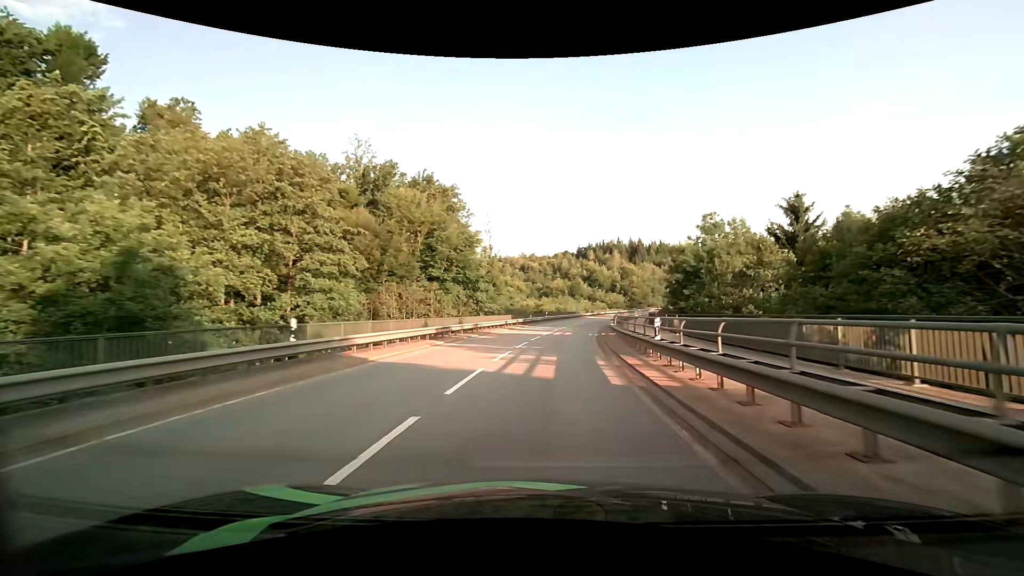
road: secondary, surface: asphalt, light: Day
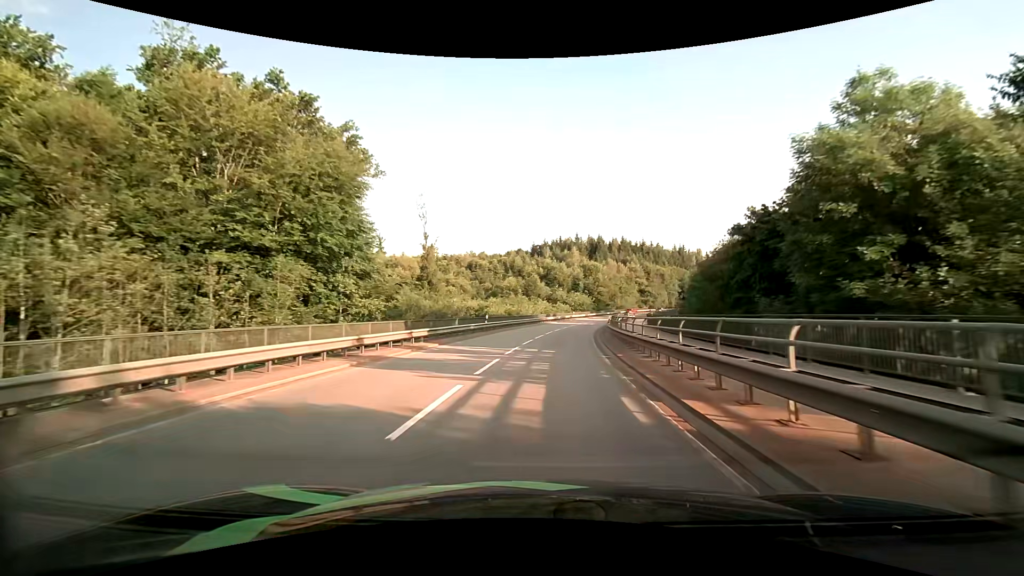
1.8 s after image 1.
(+1.3, +27.0) m; +5°
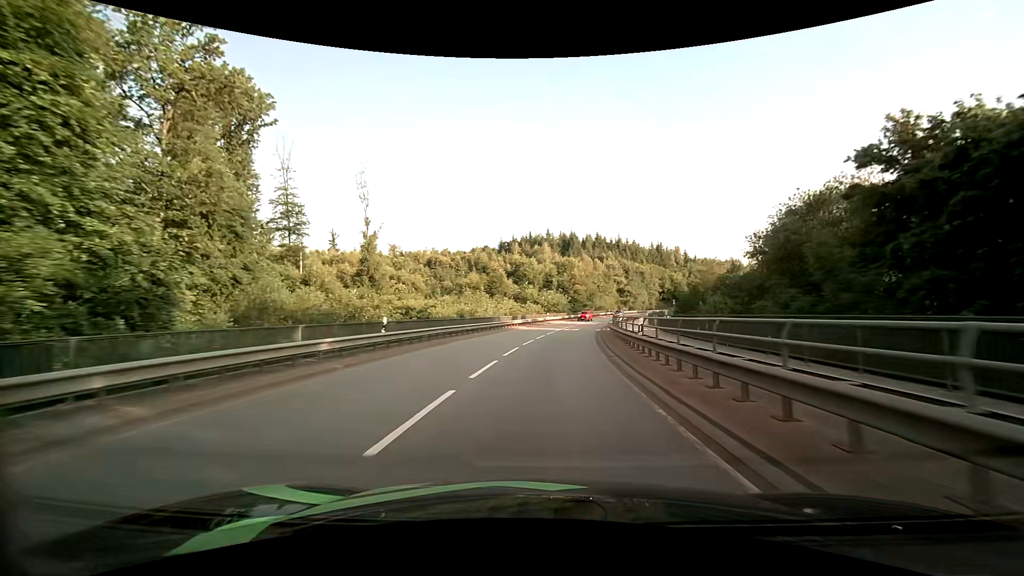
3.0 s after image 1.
(+0.6, +18.8) m; +4°
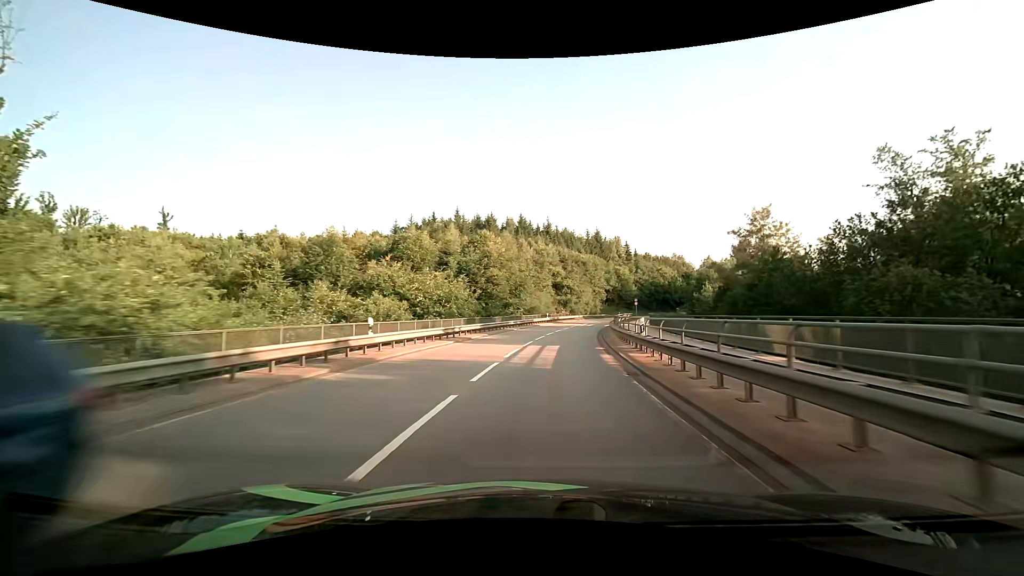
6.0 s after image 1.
(+3.8, +48.5) m; +9°
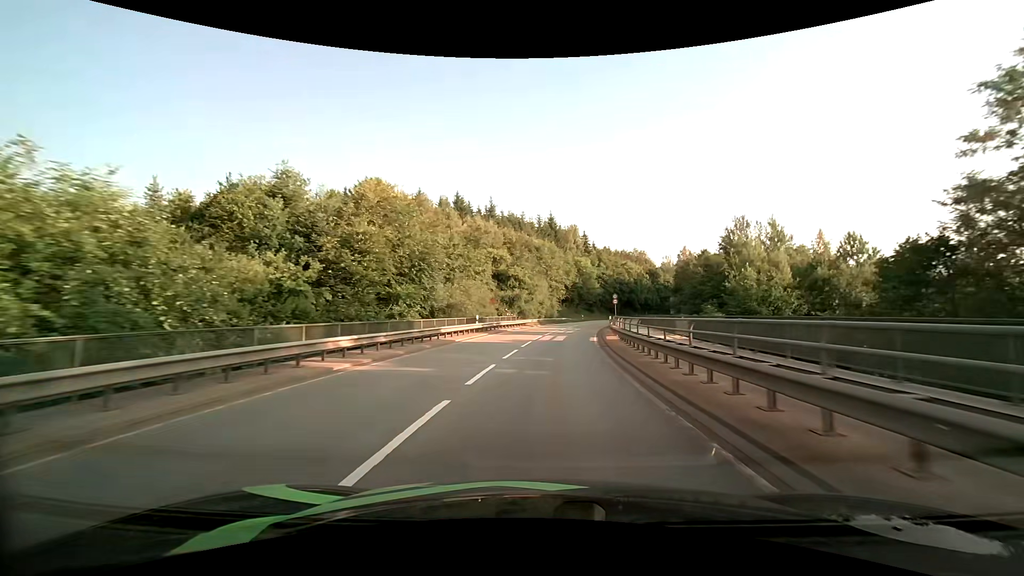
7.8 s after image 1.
(+1.6, +30.5) m; +6°
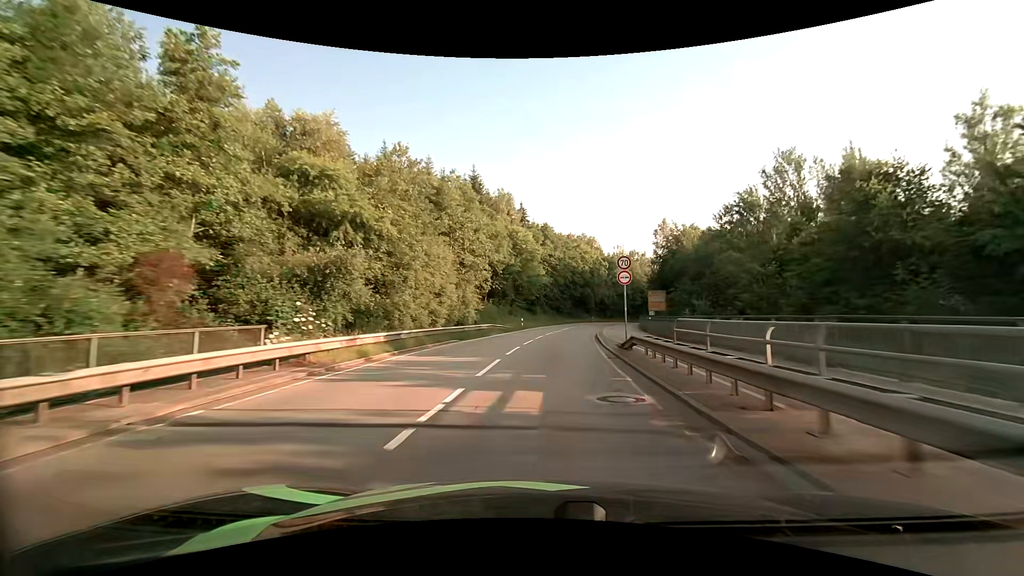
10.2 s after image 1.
(+2.6, +40.3) m; +7°
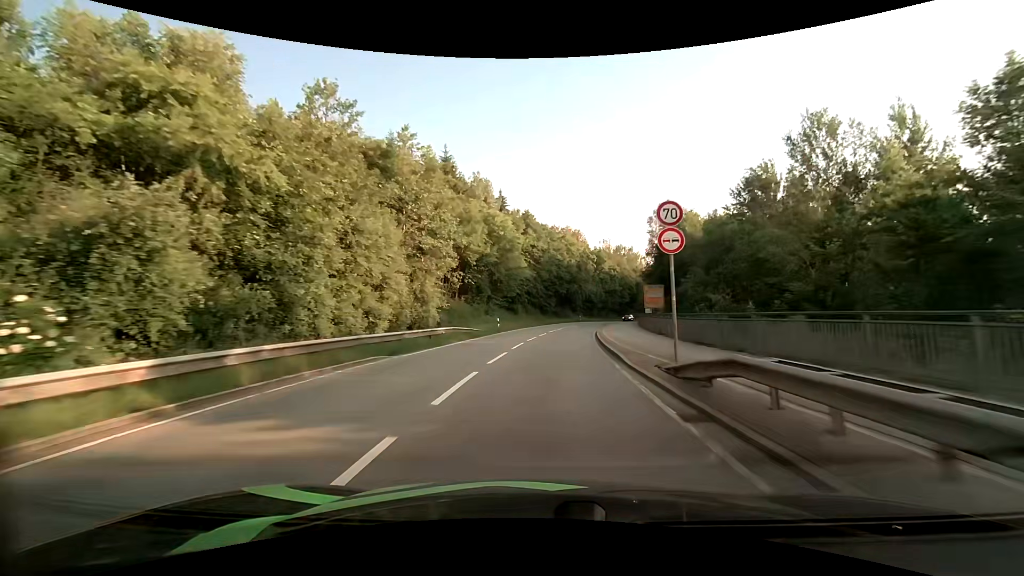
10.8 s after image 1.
(+0.2, +9.8) m; +2°
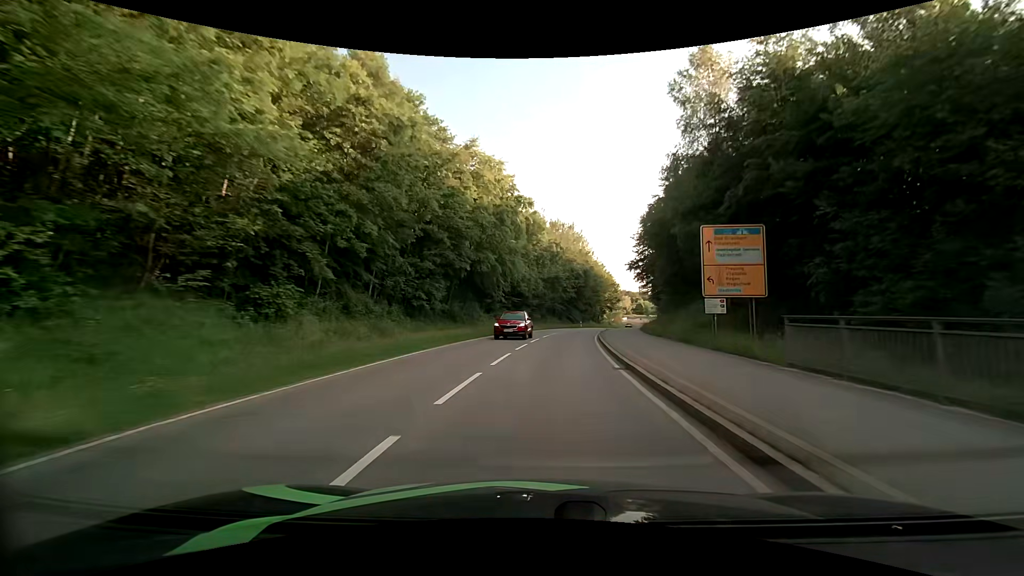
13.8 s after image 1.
(+3.8, +47.4) m; +9°
(0, +10) (+1, +20) (+2, +30) (+3, +40) (+5, +50) (+6, +60) (+9, +69) (+11, +79) (+14, +89) (+16, +98) m
